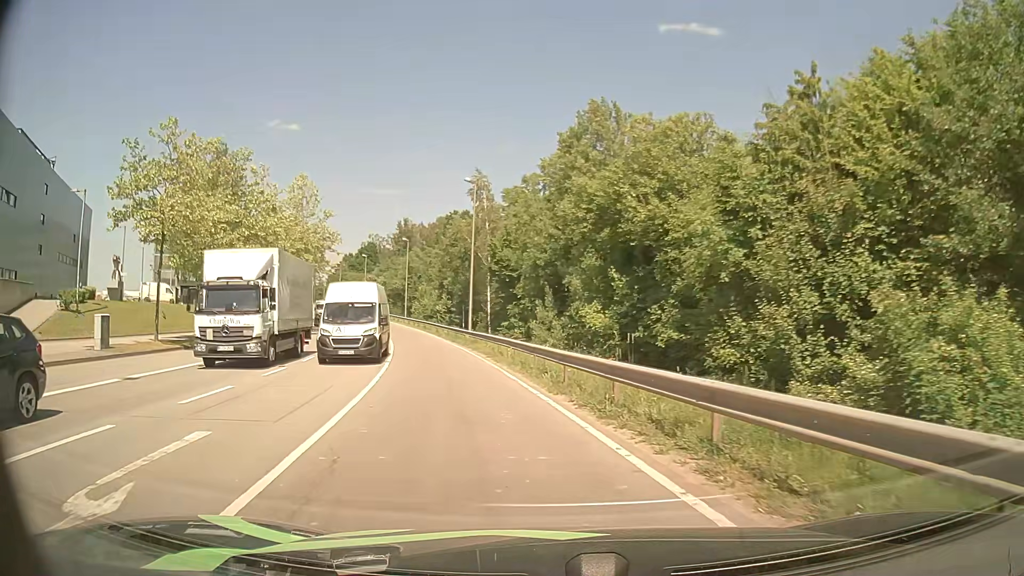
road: secondary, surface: asphalt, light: Day
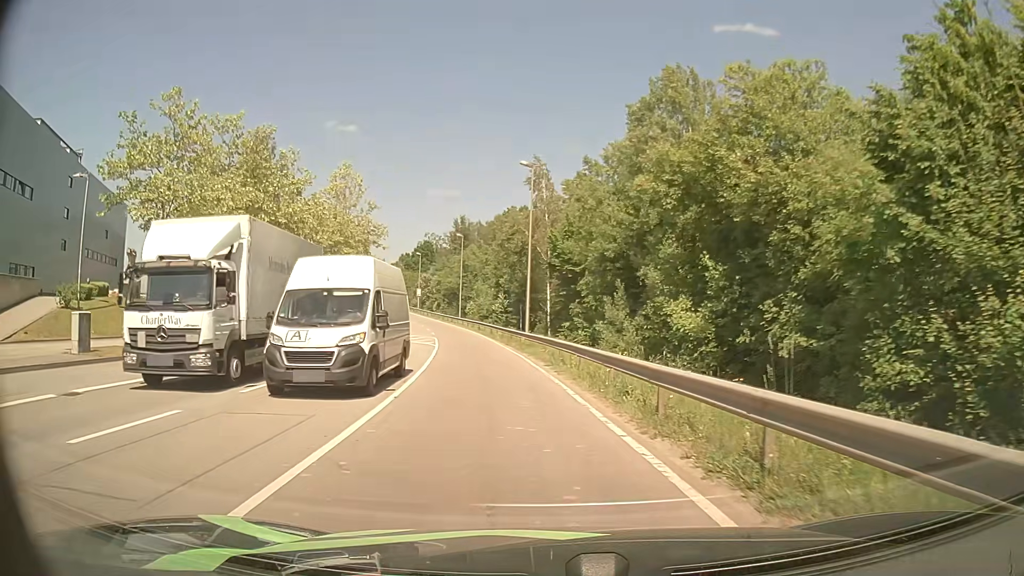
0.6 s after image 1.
(-0.2, +4.8) m; -4°
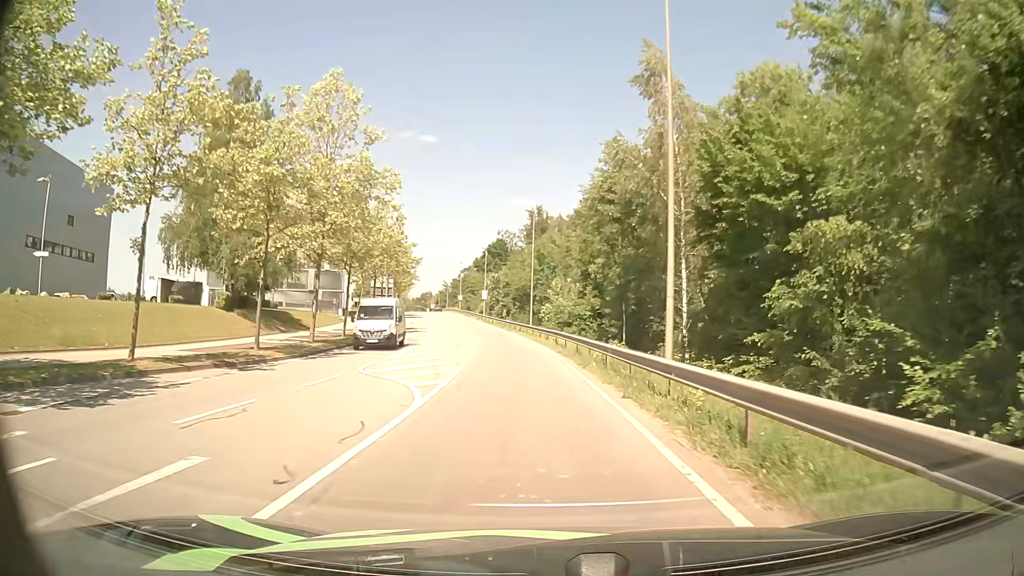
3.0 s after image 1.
(-2.0, +22.9) m; -7°
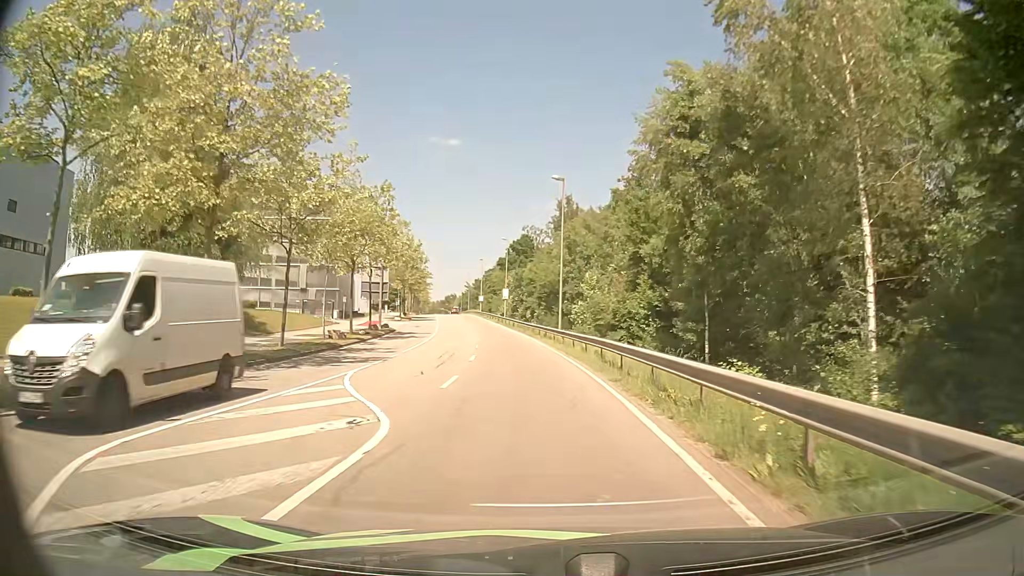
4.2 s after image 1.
(-0.3, +13.7) m; -2°
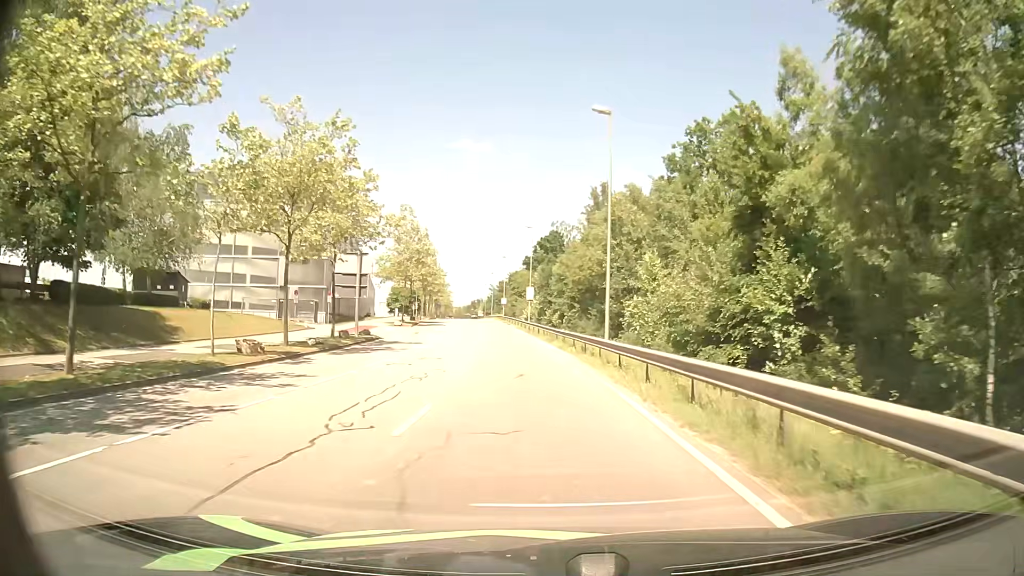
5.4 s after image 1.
(-0.4, +15.0) m; -2°
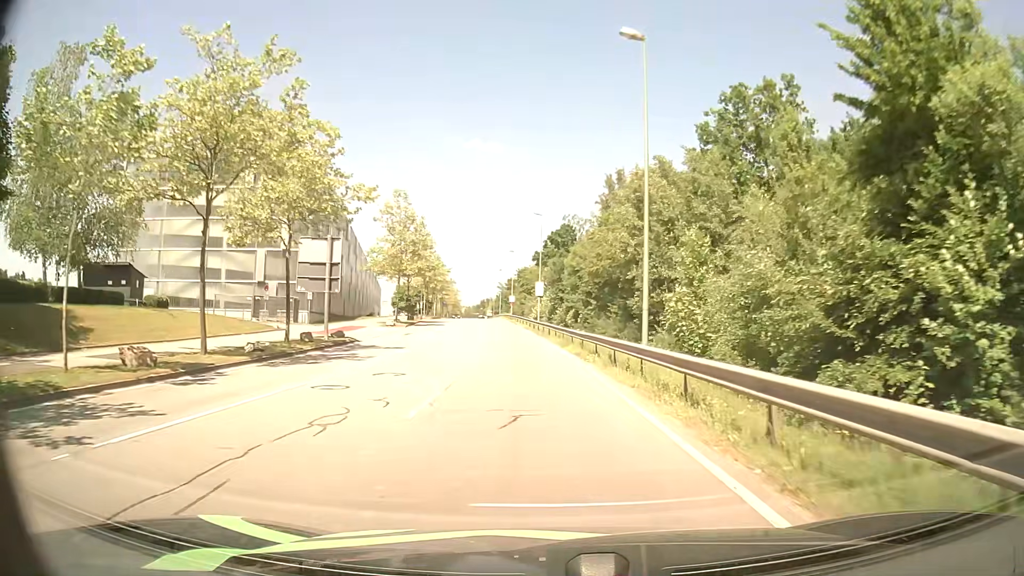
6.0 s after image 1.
(0.0, +7.8) m; 0°
